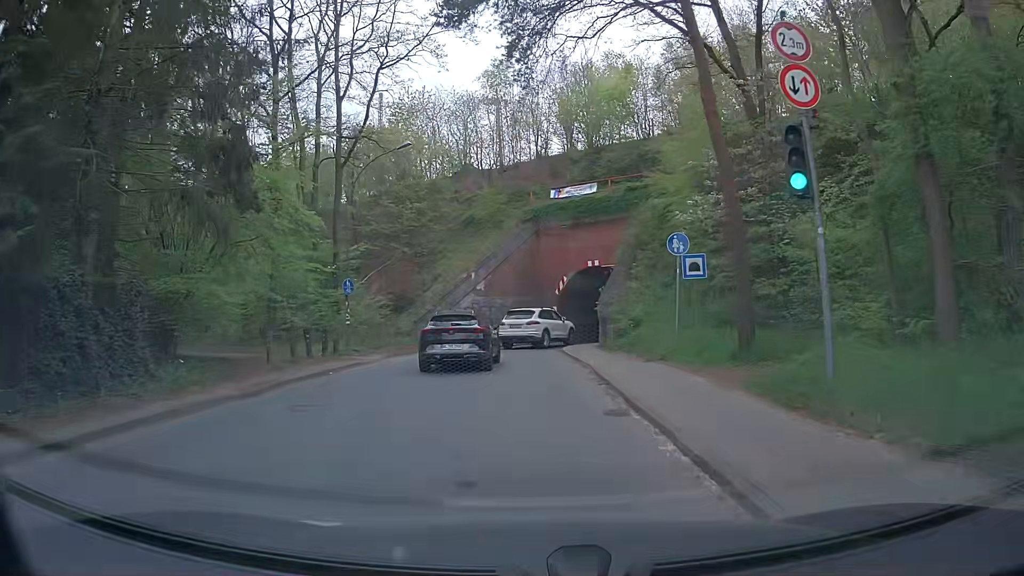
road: tertiary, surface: asphalt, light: Day
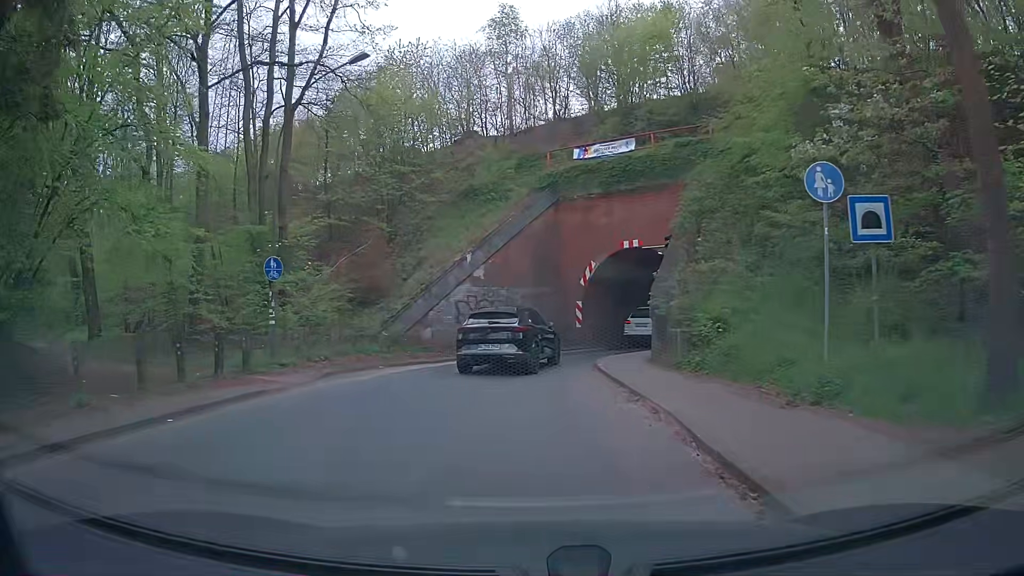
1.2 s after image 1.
(0.0, +8.7) m; 0°
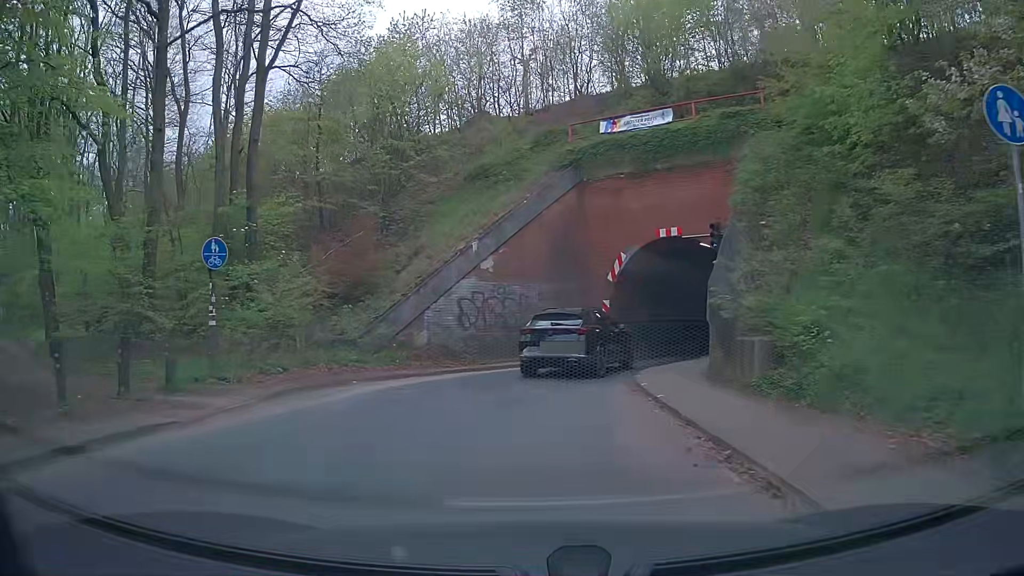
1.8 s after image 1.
(-0.2, +4.1) m; -3°
